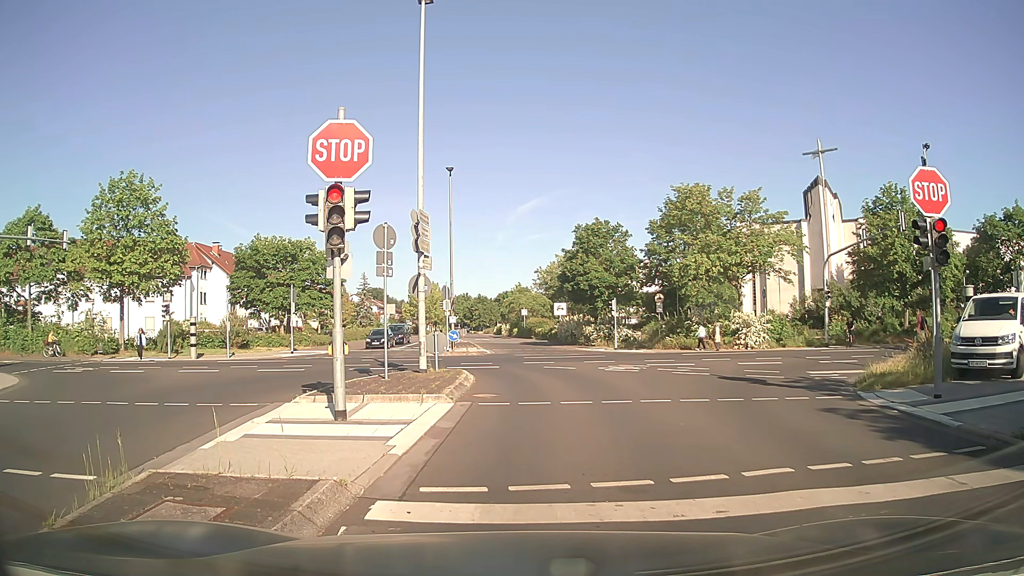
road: residential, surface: asphalt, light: Day
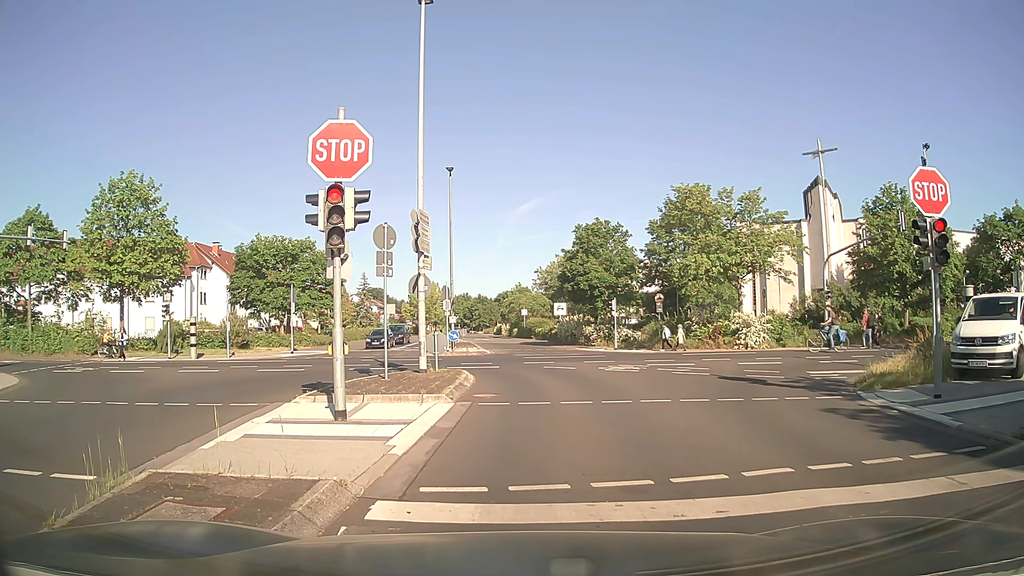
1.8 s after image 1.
(0.0, 0.0) m; 0°
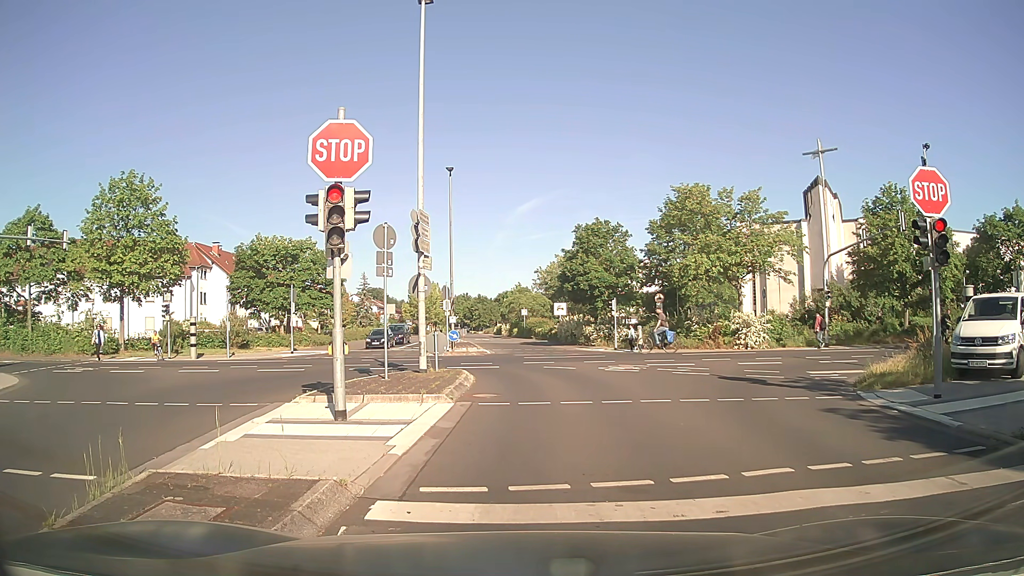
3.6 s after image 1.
(0.0, 0.0) m; 0°
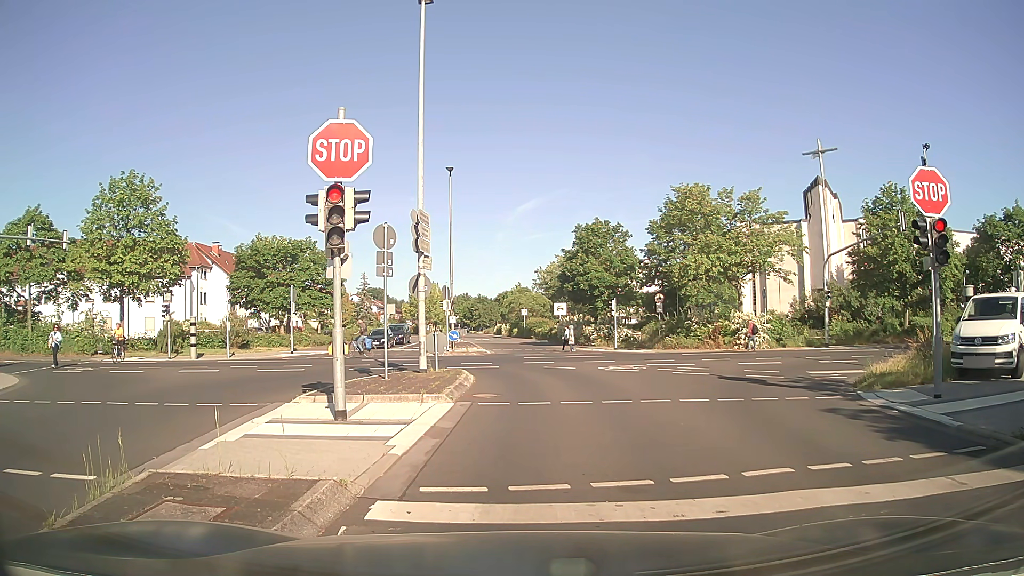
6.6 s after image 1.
(0.0, 0.0) m; 0°
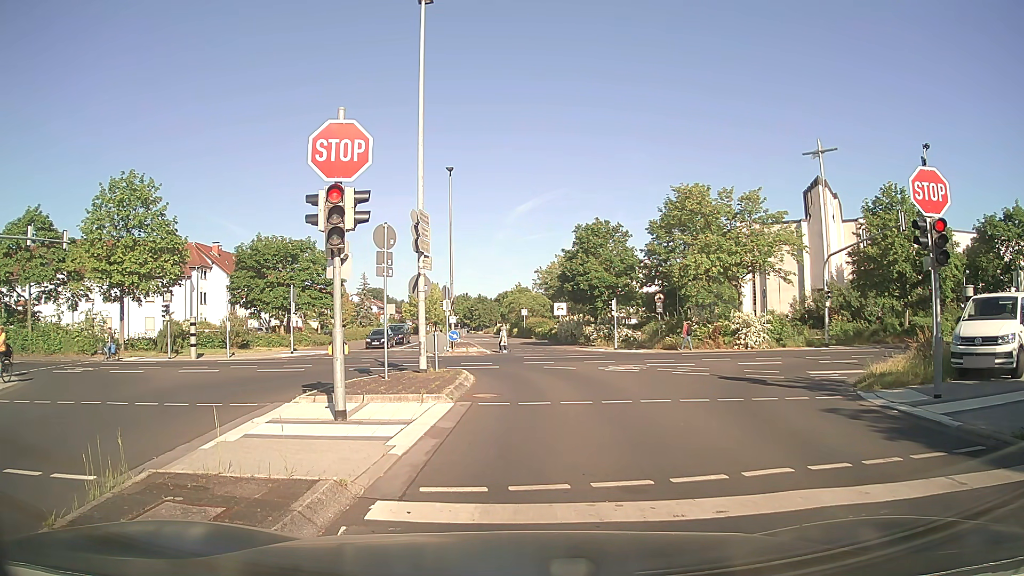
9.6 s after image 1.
(0.0, 0.0) m; 0°
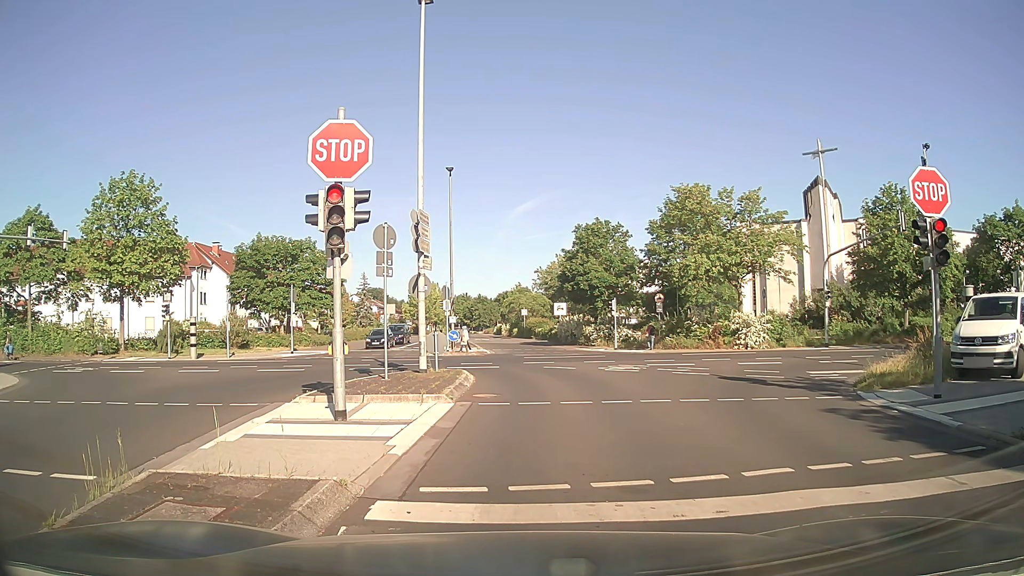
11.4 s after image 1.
(0.0, 0.0) m; 0°
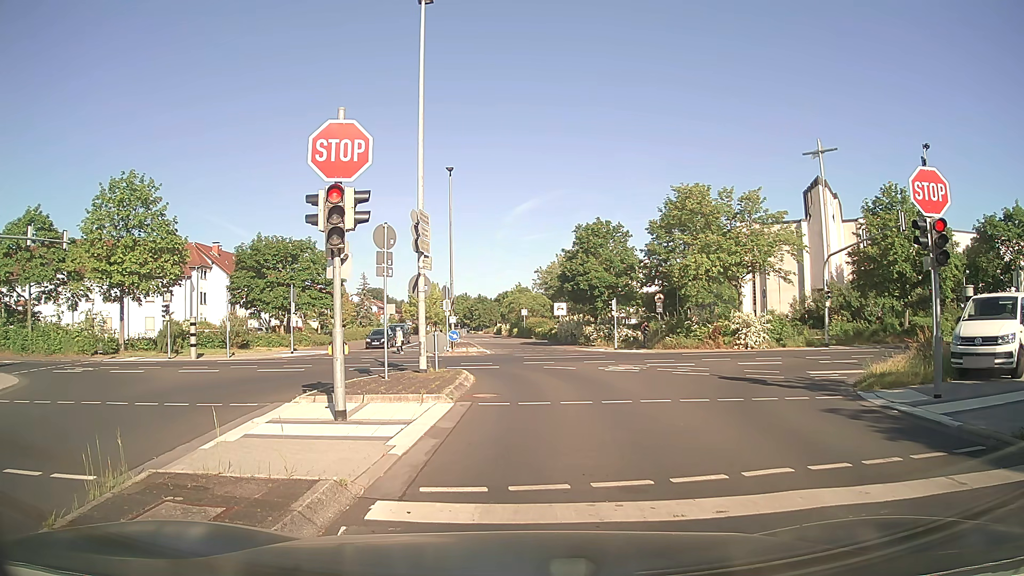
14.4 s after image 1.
(0.0, 0.0) m; 0°
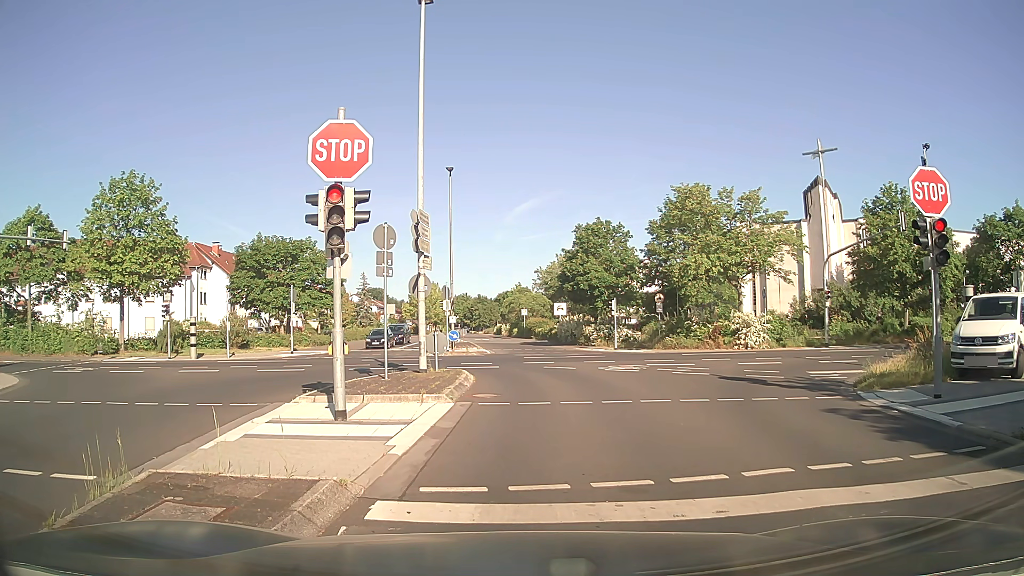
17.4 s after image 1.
(0.0, 0.0) m; 0°
(0, +10) (0, +20) (-5, +28) (-14, +32) (-24, +33) (-34, +33) (-44, +32) (-54, +32) (-64, +31) (-74, +30) m
